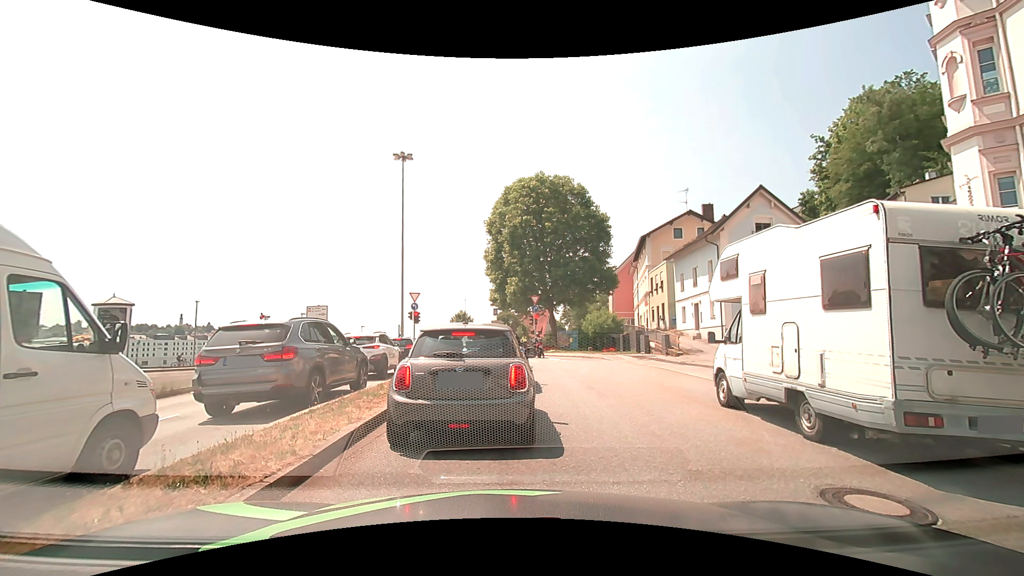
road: primary_link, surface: asphalt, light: Day
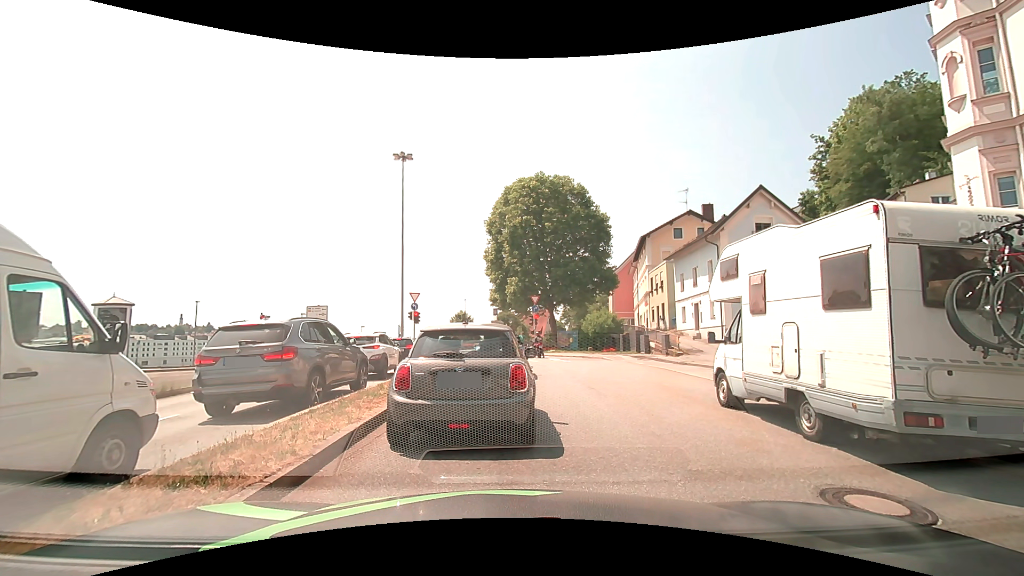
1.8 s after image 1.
(0.0, 0.0) m; 0°
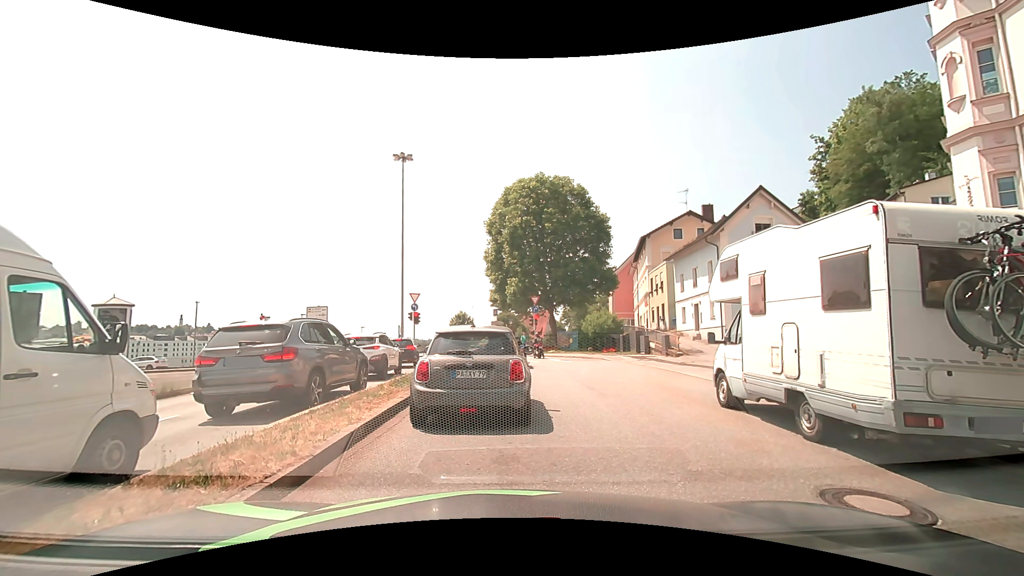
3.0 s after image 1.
(0.0, 0.0) m; 0°
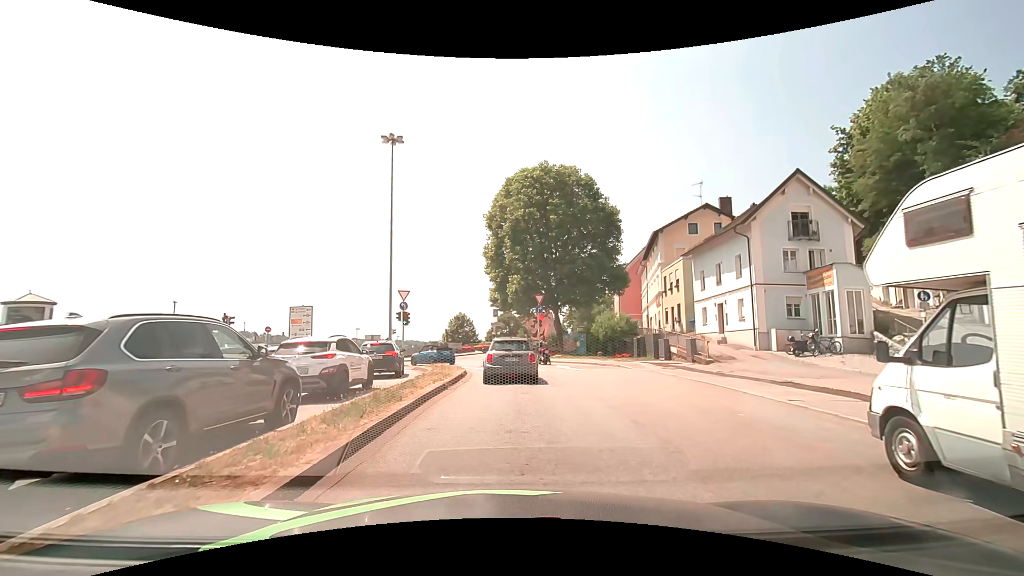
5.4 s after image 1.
(0.0, +4.5) m; +2°
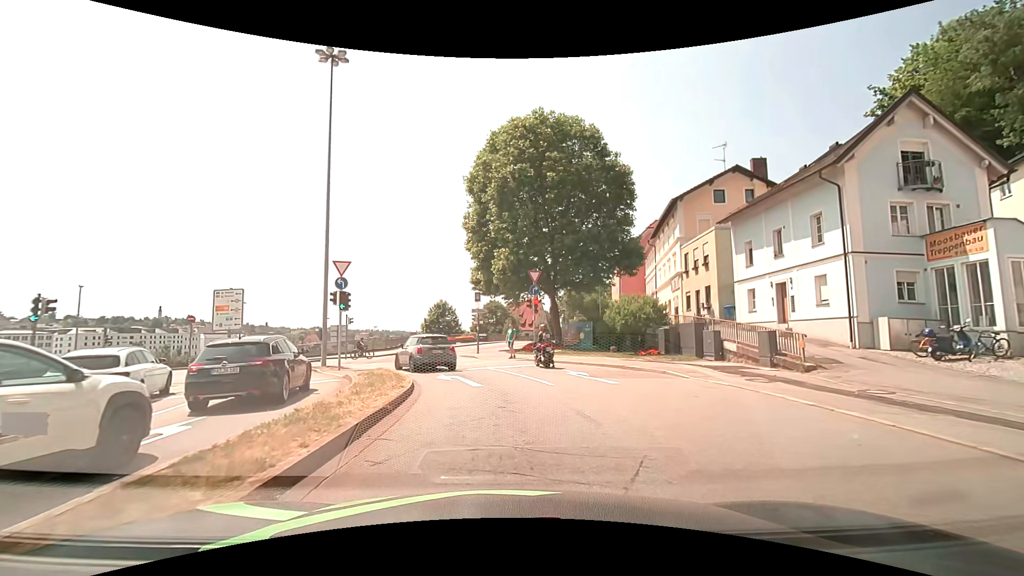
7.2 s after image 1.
(-0.1, +9.9) m; -1°
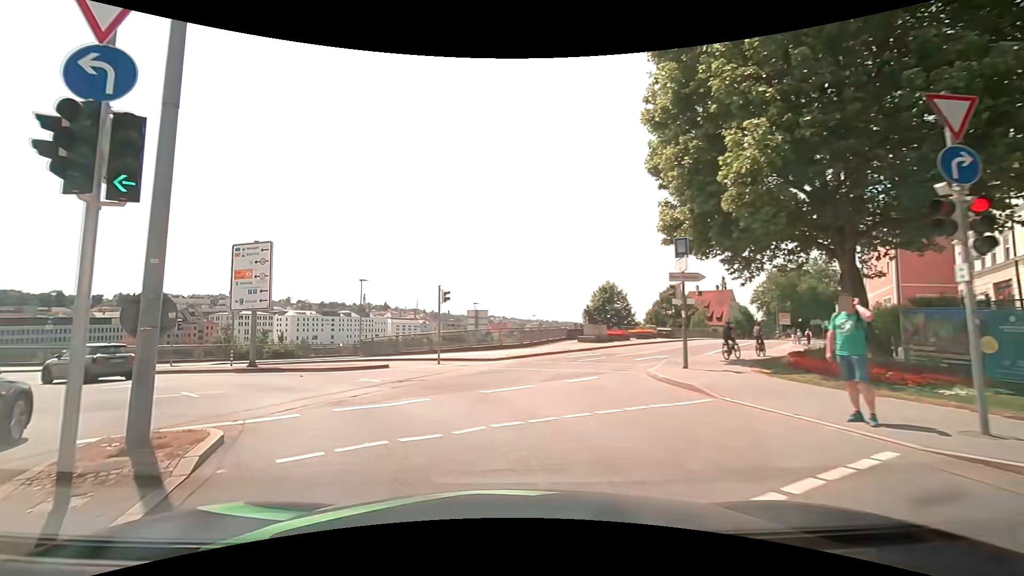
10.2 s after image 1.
(-1.4, +19.5) m; -17°
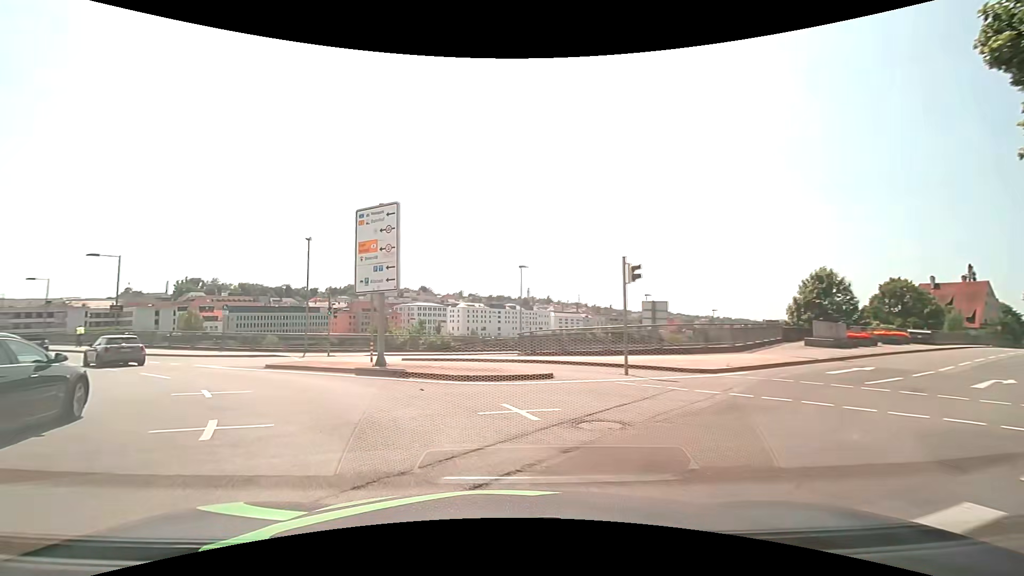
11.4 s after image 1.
(-1.2, +7.4) m; -18°
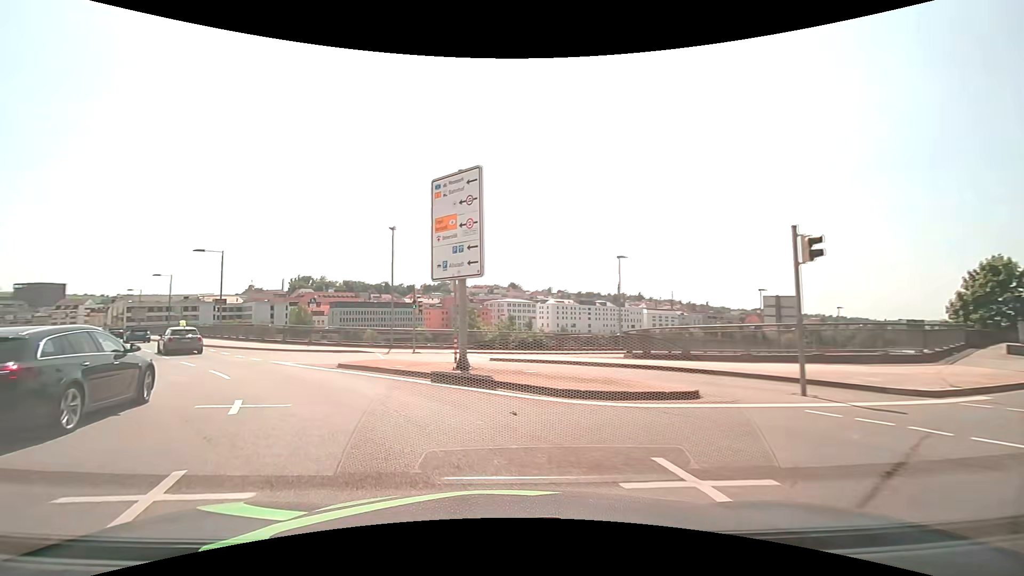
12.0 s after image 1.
(-0.4, +3.7) m; -11°
